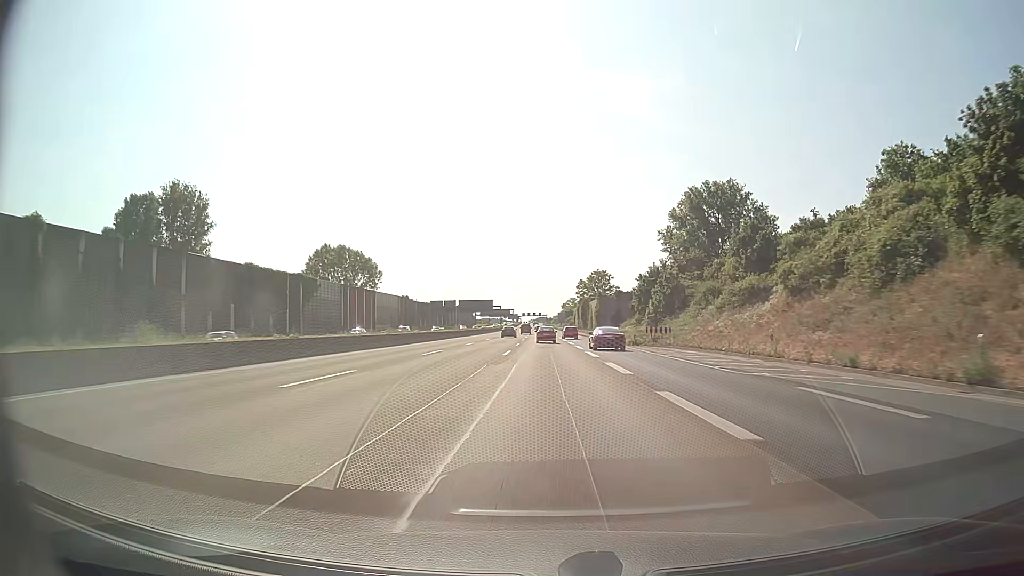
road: motorway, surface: asphalt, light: Day
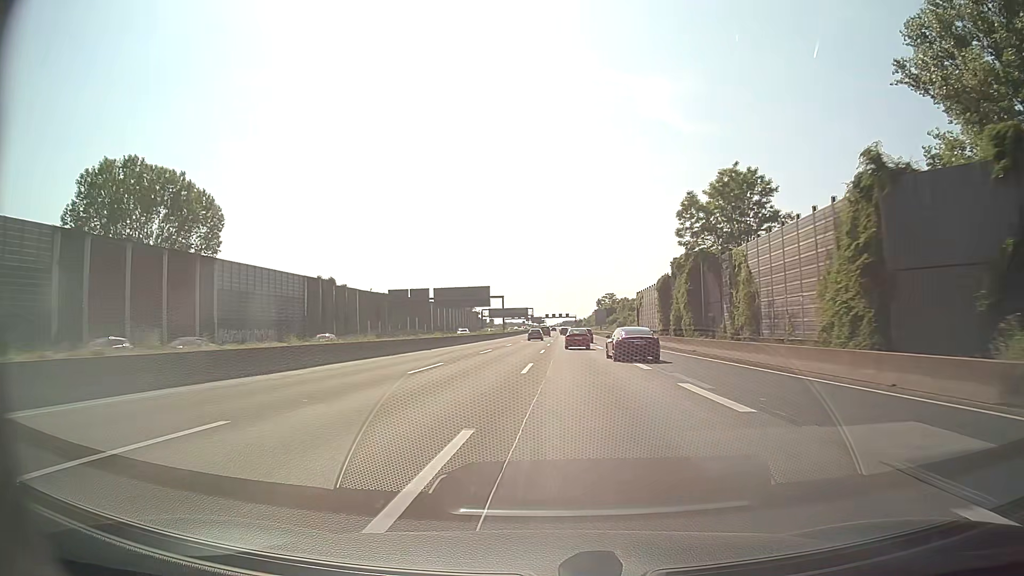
(-1.5, +83.4) m; -3°
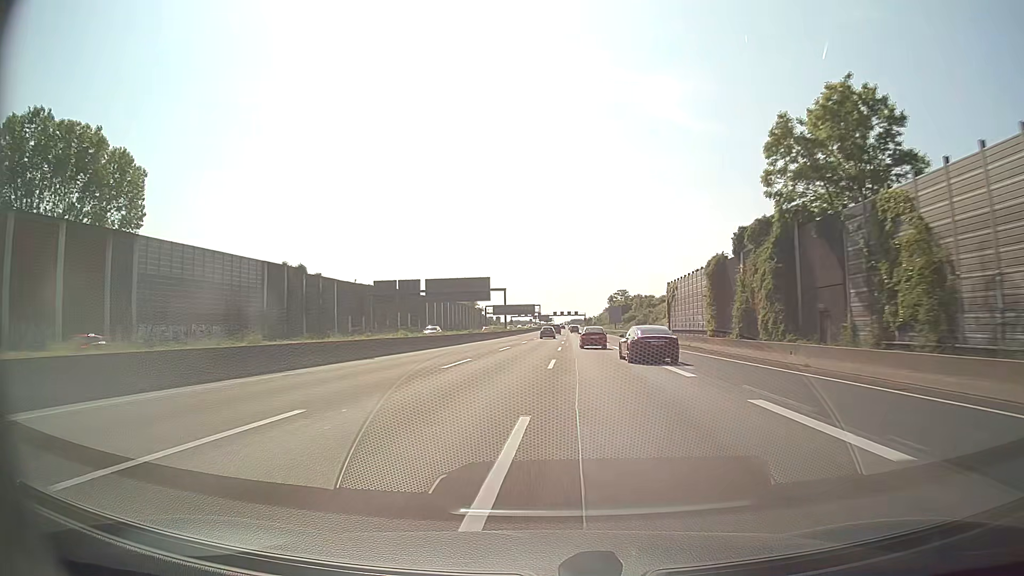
(-0.1, +16.8) m; -1°
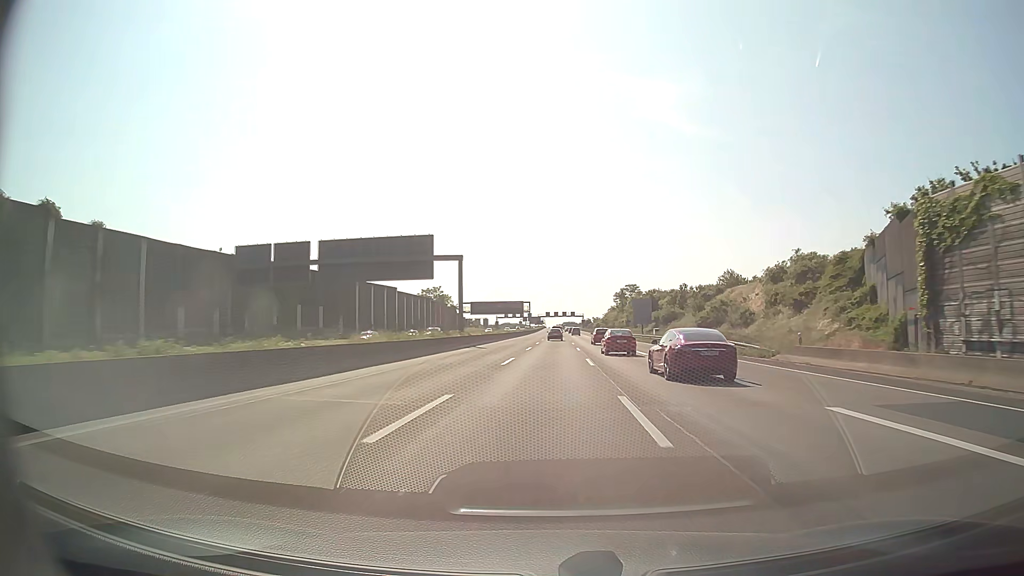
(+0.1, +50.6) m; +1°
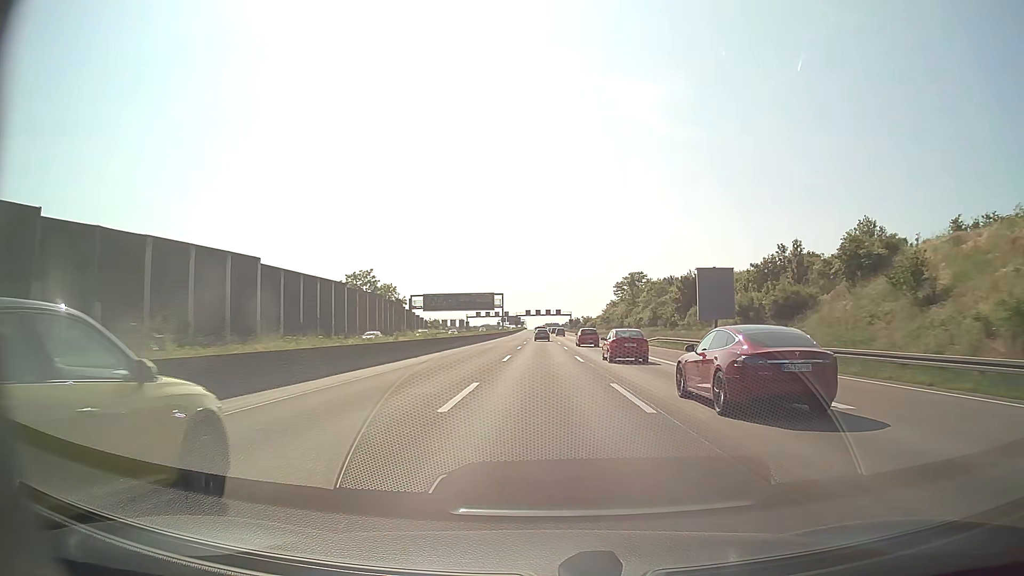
(+0.8, +50.8) m; +2°
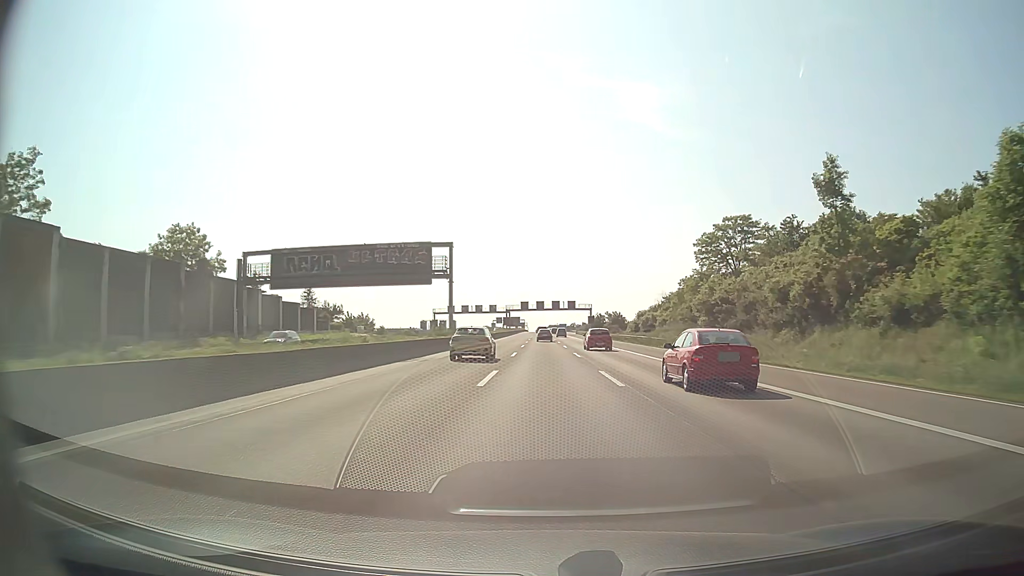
(-0.4, +85.0) m; 0°
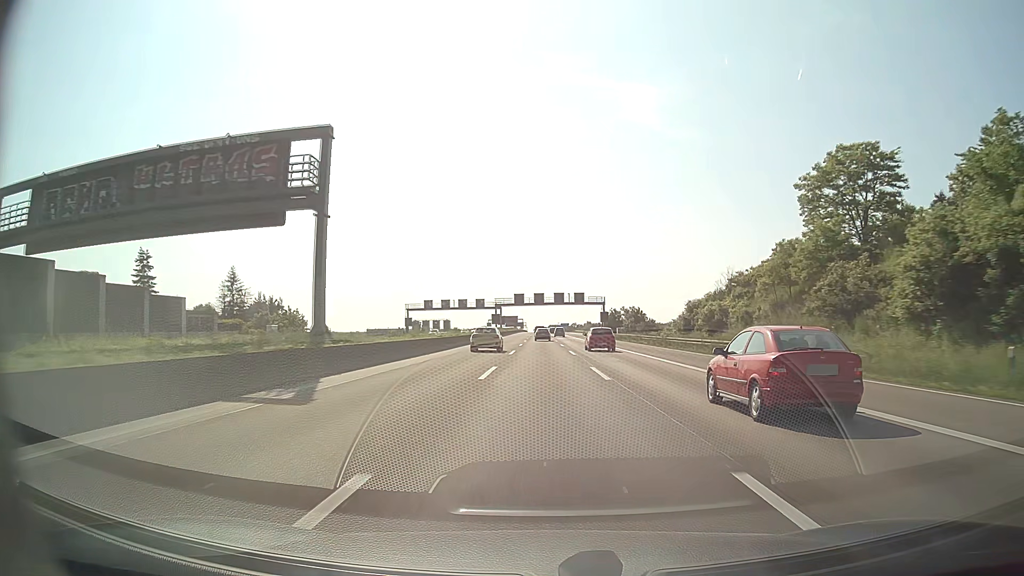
(0.0, +34.0) m; 0°
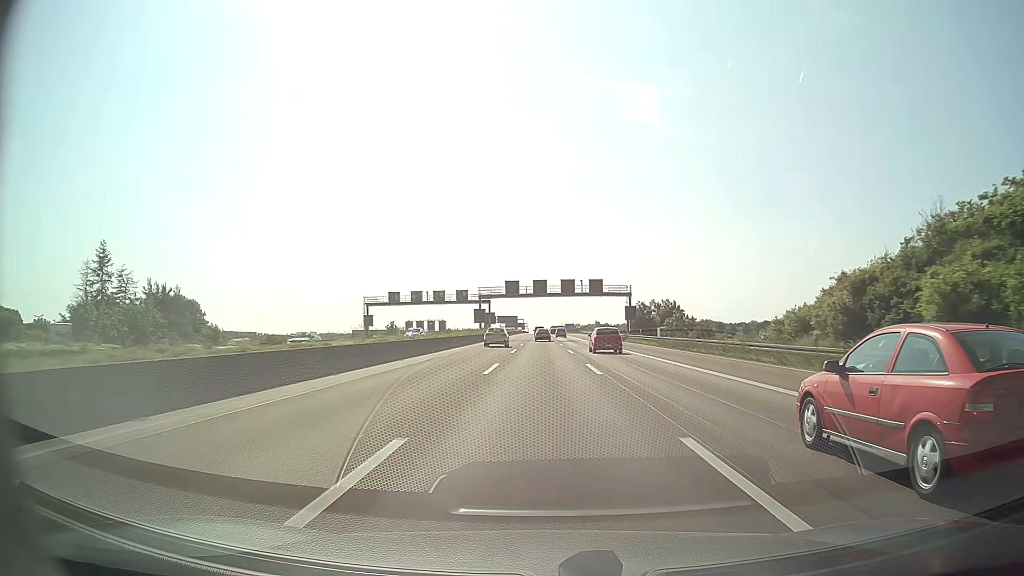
(-0.1, +34.0) m; 0°
(0, +10) (0, +20) (0, +30) (0, +40) (0, +50) (0, +60) (0, +70) (0, +80) (0, +90) (0, +100) m
